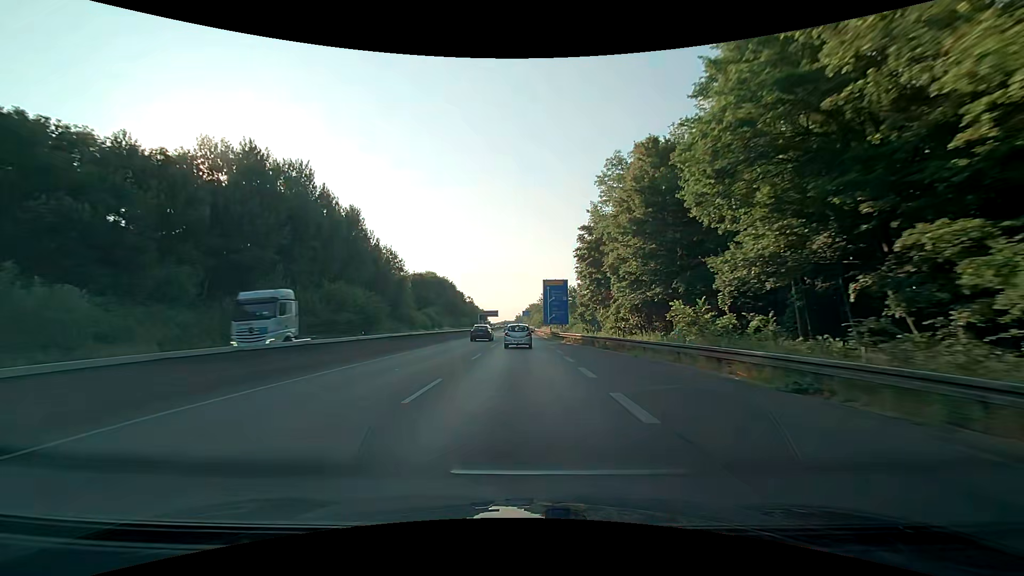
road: trunk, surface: asphalt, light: Day
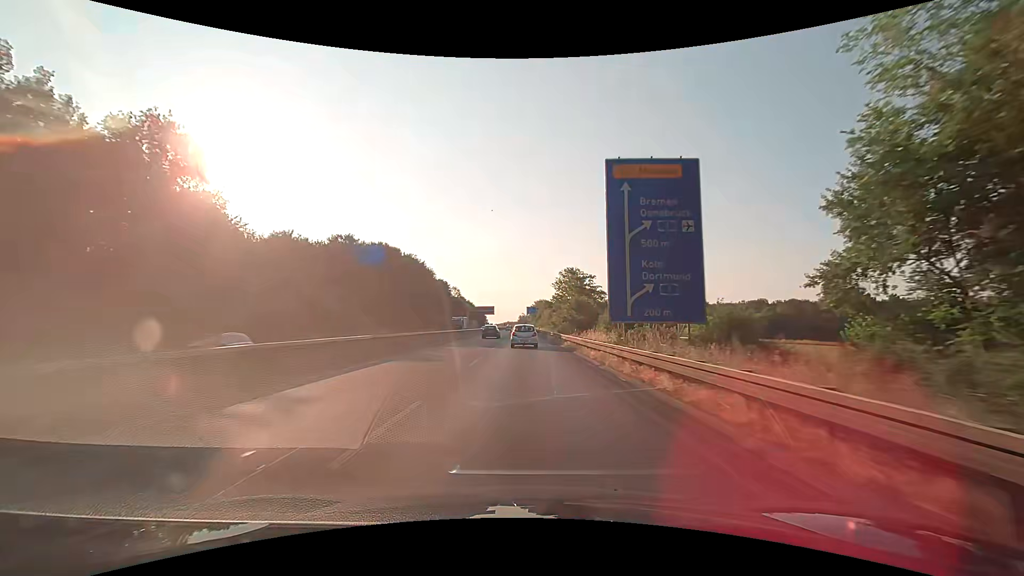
(-0.3, +63.9) m; 0°
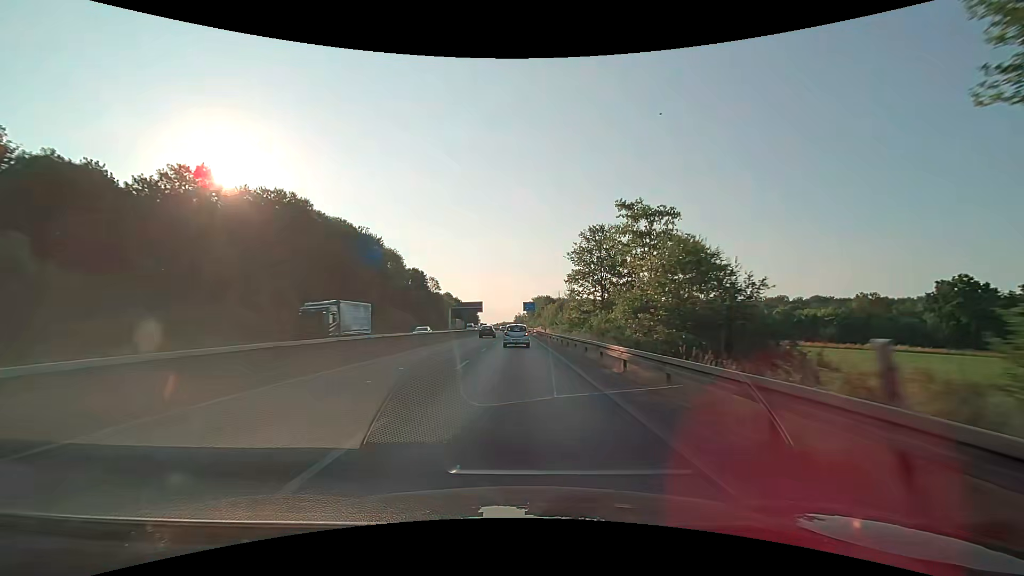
(+0.1, +38.0) m; 0°
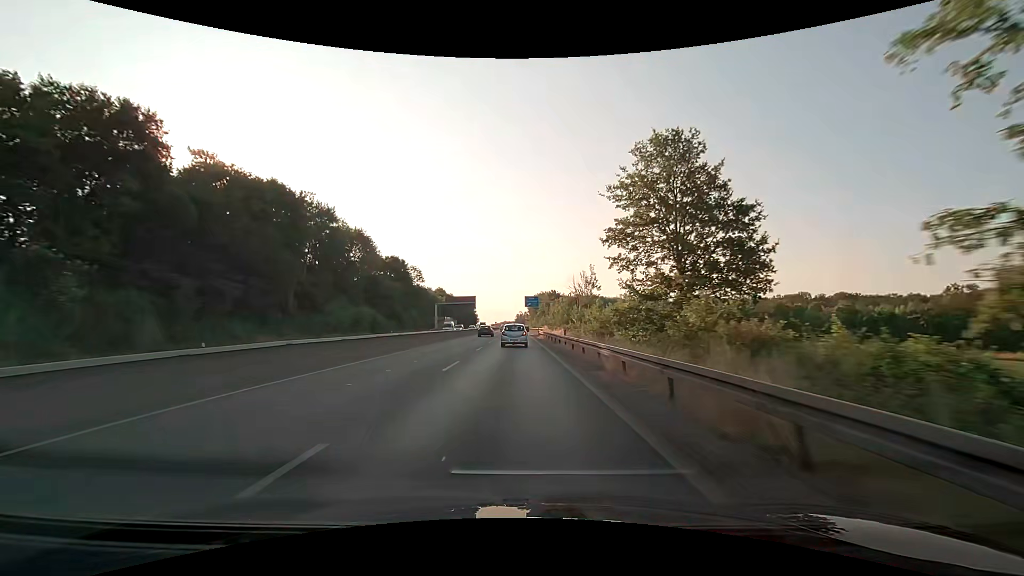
(0.0, +25.2) m; 0°
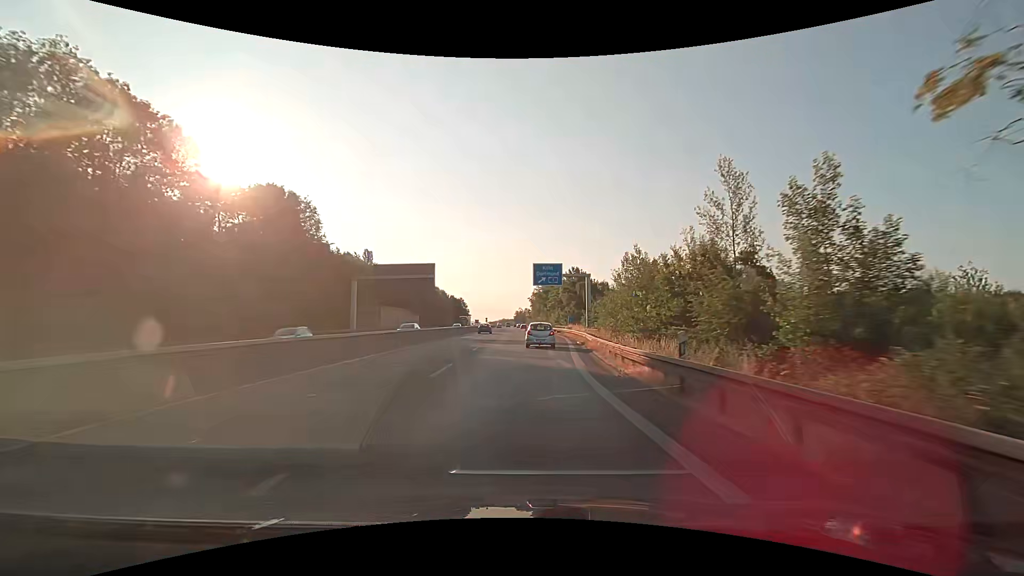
(-1.2, +61.6) m; 0°
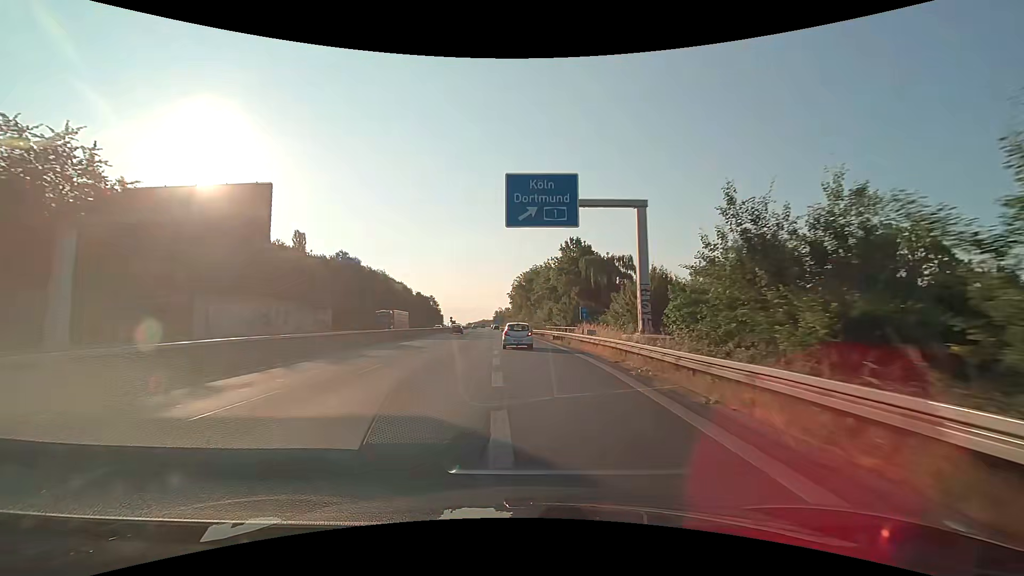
(+1.0, +35.6) m; +2°
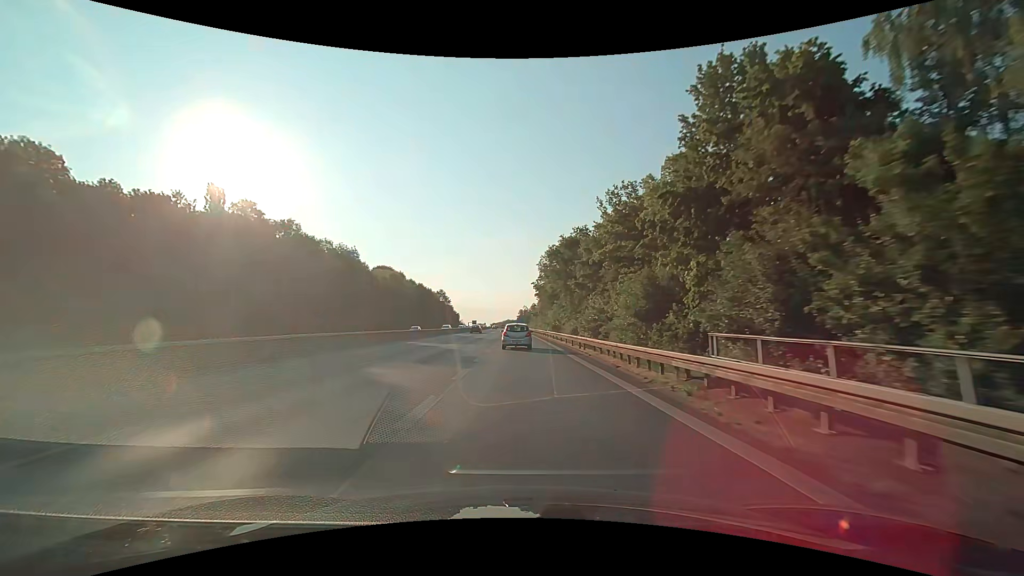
(-1.0, +46.4) m; -3°
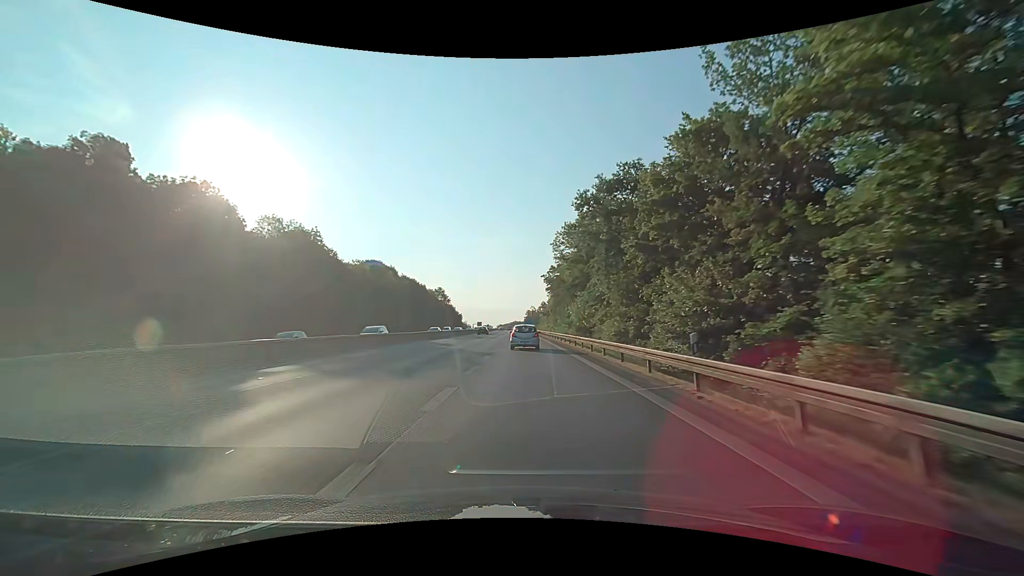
(-0.3, +23.0) m; -1°
(0, +10) (0, +20) (0, +30) (0, +40) (+1, +50) (+1, +60) (+1, +70) (+1, +80) (+1, +90) (+1, +100) m
